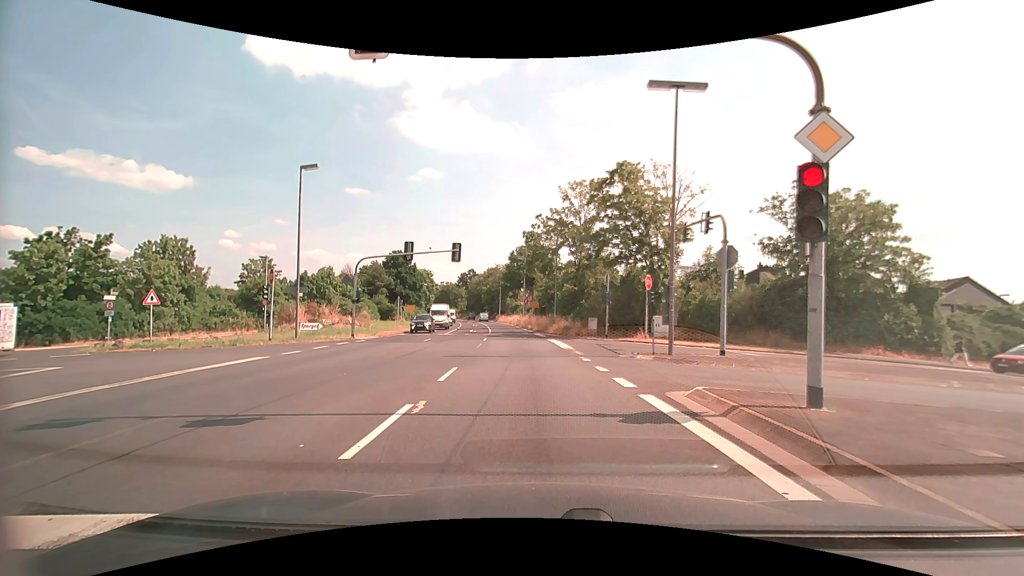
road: primary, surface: asphalt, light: Day
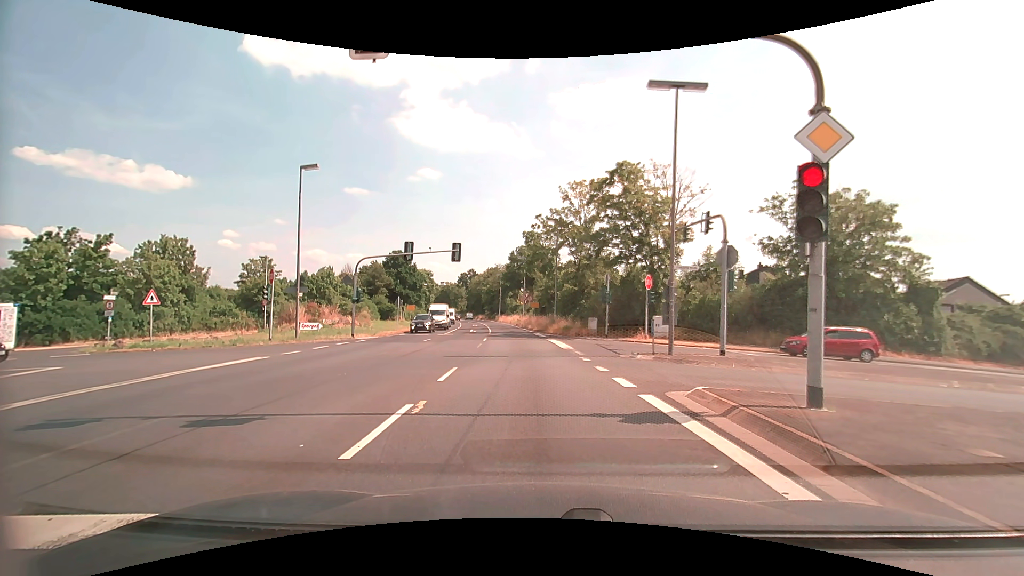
(0.0, 0.0) m; 0°
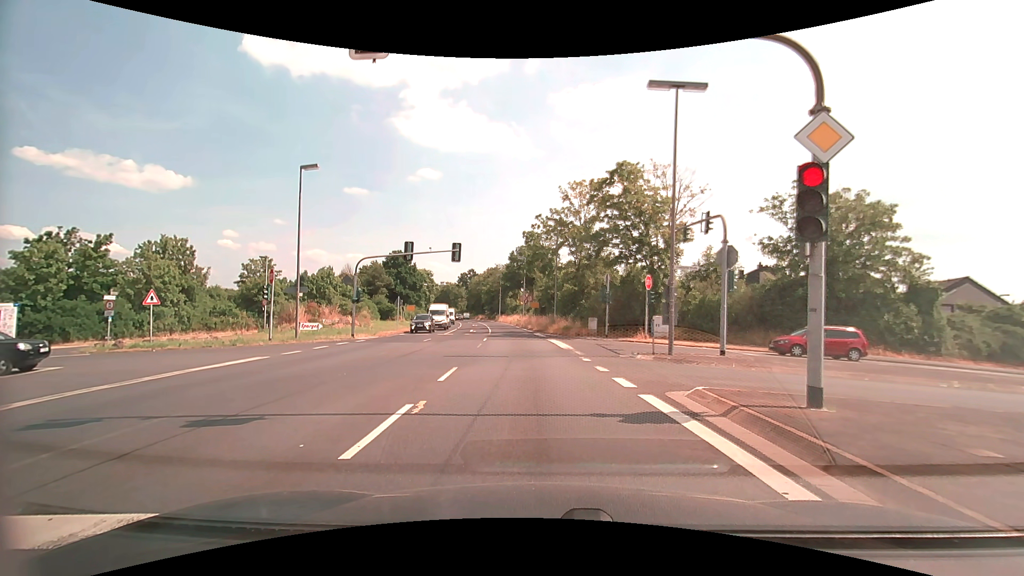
(0.0, 0.0) m; 0°
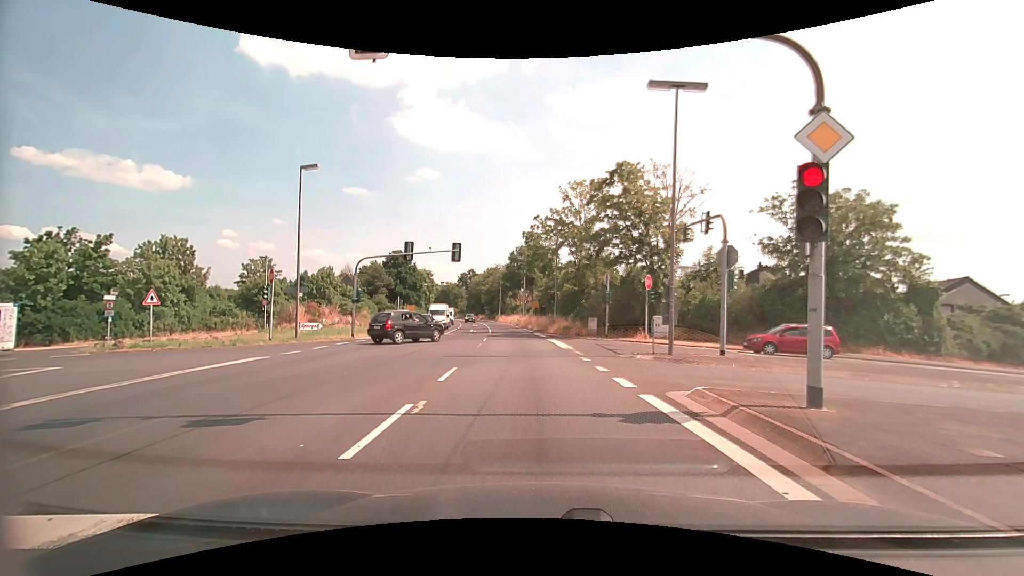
(0.0, 0.0) m; 0°
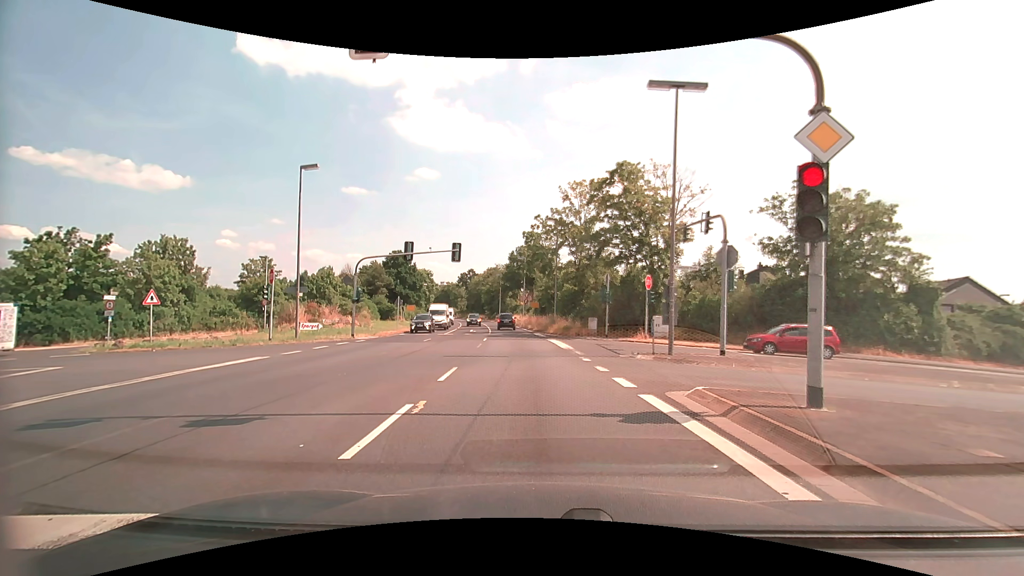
(0.0, 0.0) m; 0°
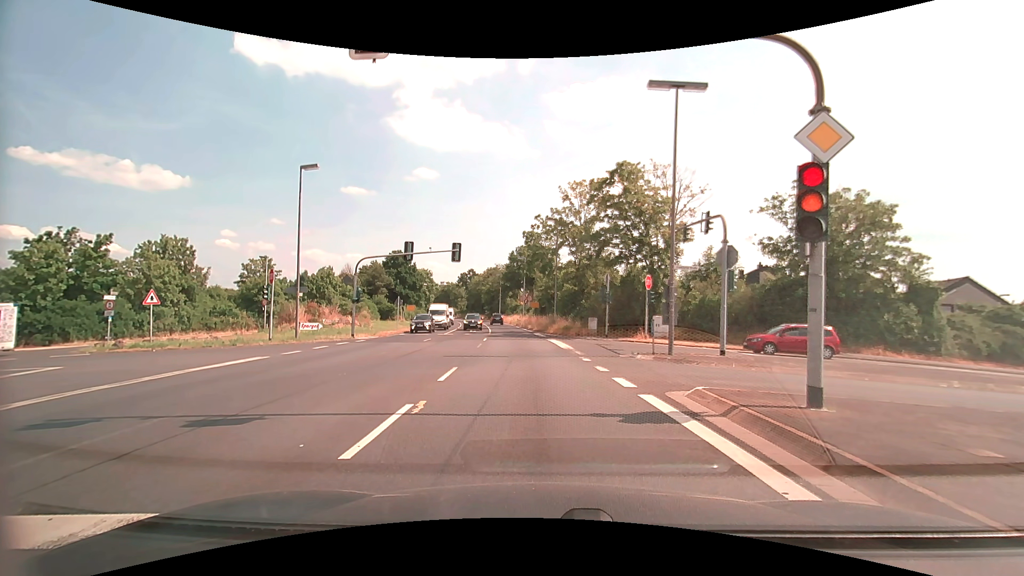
(0.0, 0.0) m; 0°
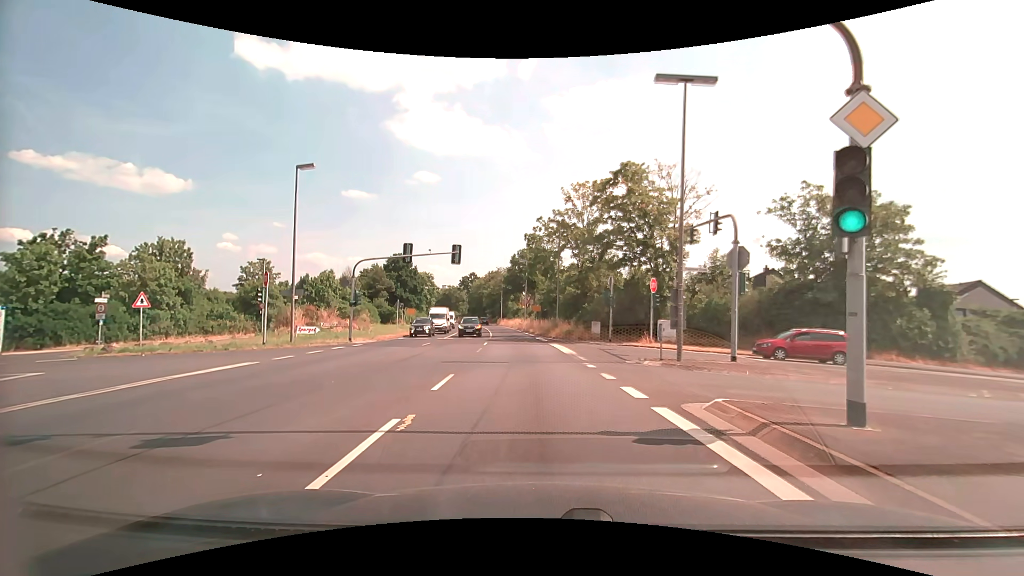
(0.0, +0.9) m; 0°
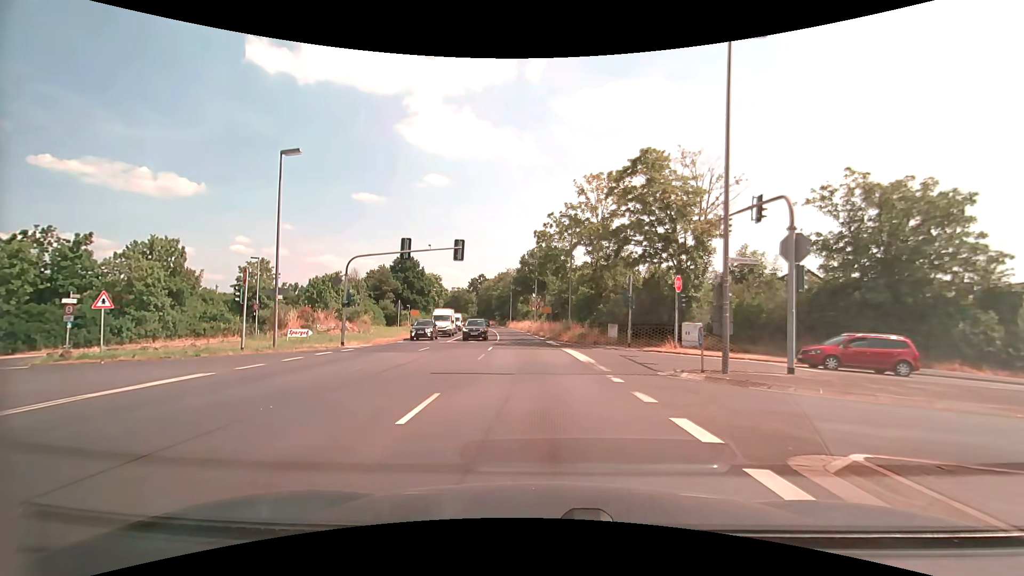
(0.0, +3.3) m; -1°
(0, +10) (-1, +20) (-1, +30) (-2, +40) (-3, +50) (-4, +60) (-5, +70) (-7, +80) (-8, +90) (-10, +99) m
